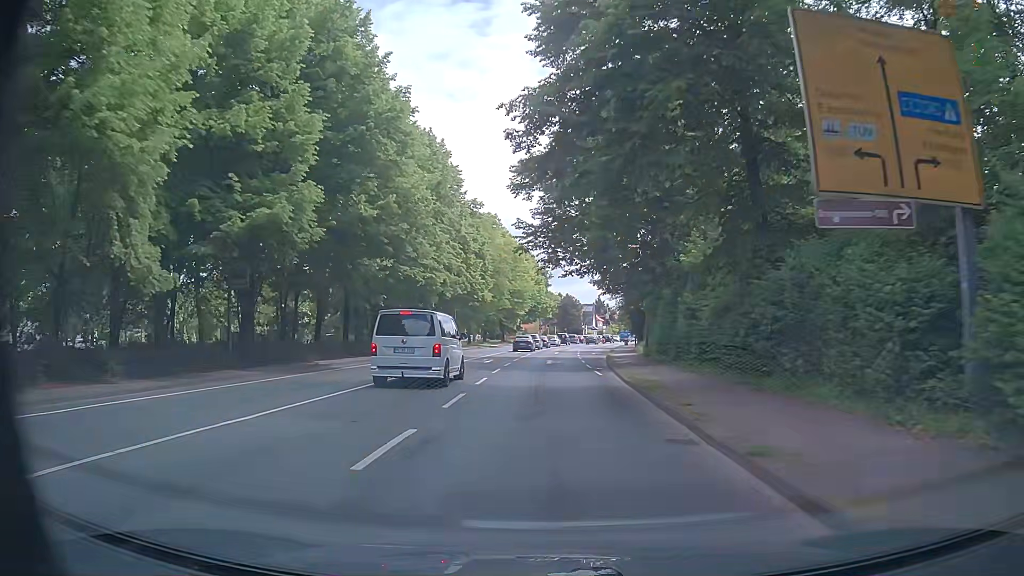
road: primary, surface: asphalt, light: Day
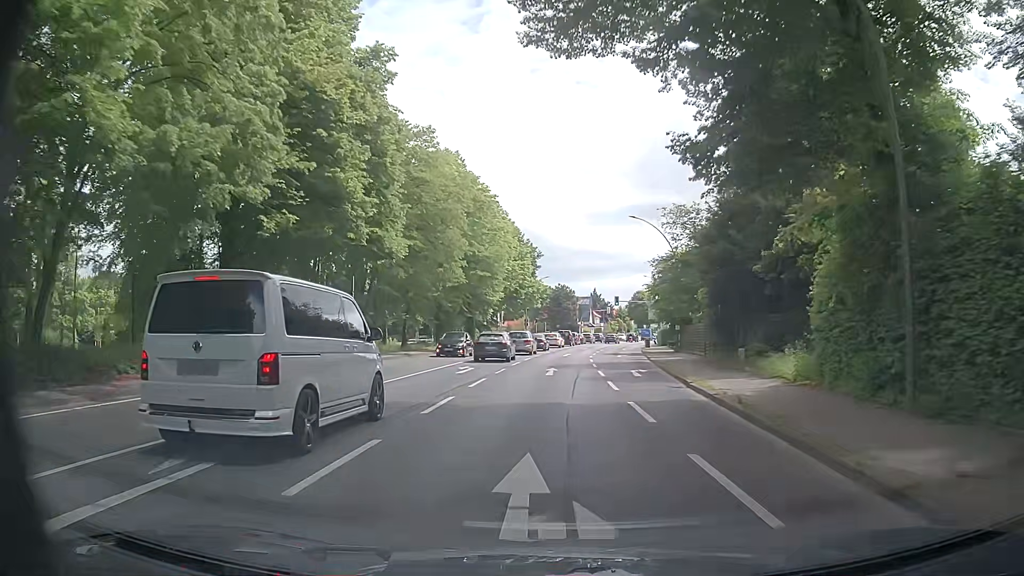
(+0.4, +31.3) m; +1°
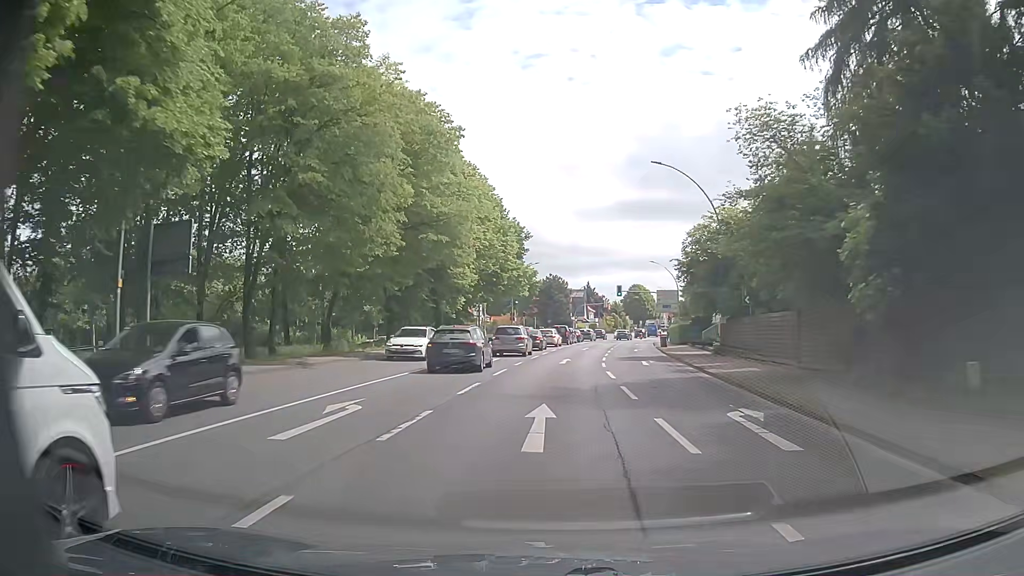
(0.0, +15.1) m; +1°
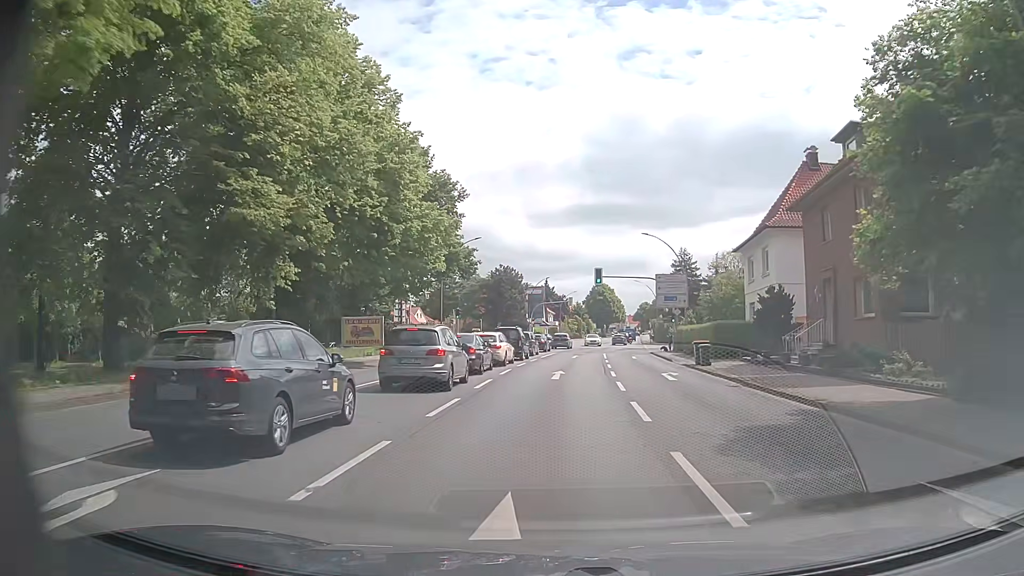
(+0.8, +26.7) m; +3°
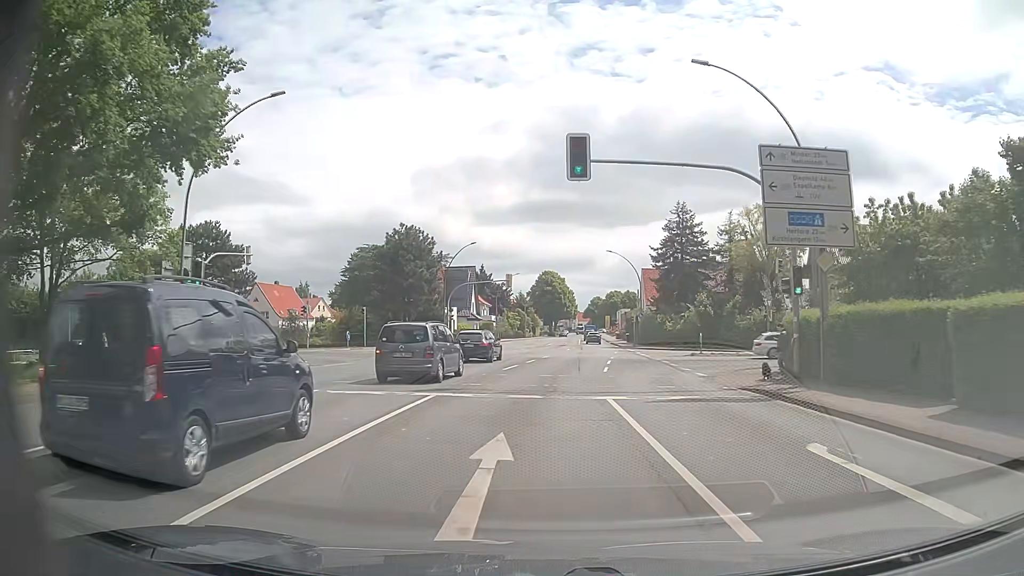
(+1.6, +37.1) m; +5°
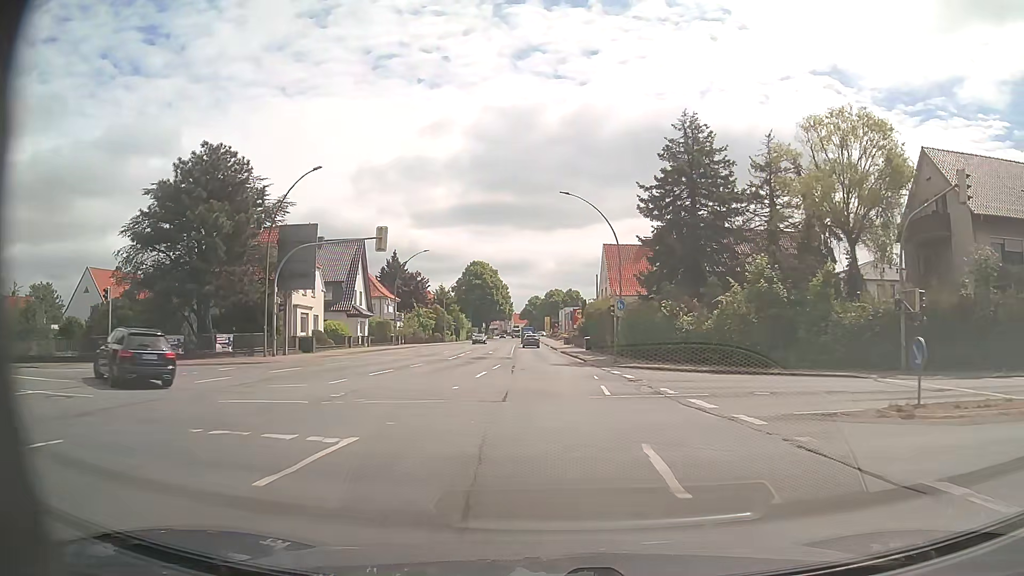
(+1.7, +30.7) m; +6°
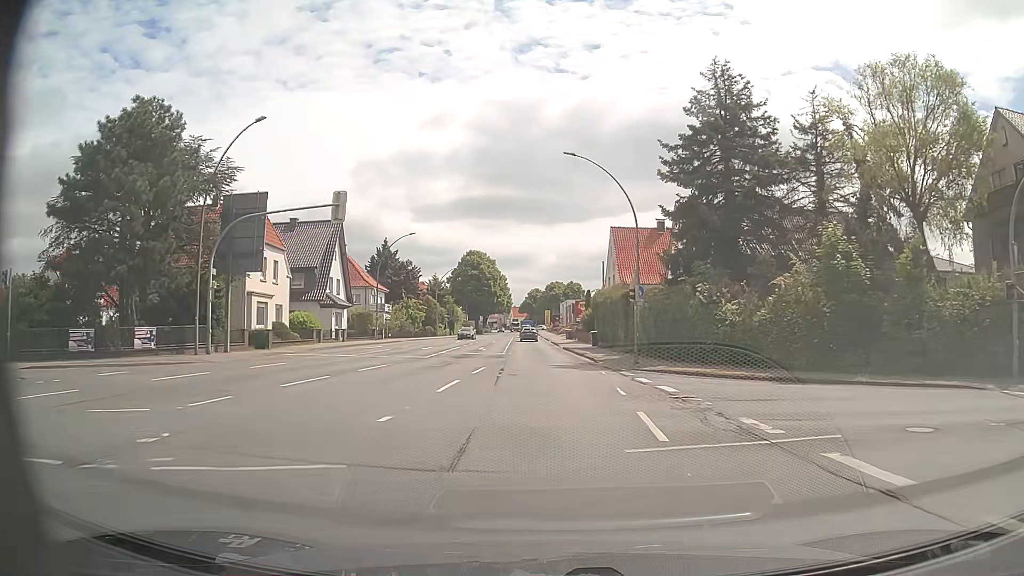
(0.0, +7.7) m; 0°
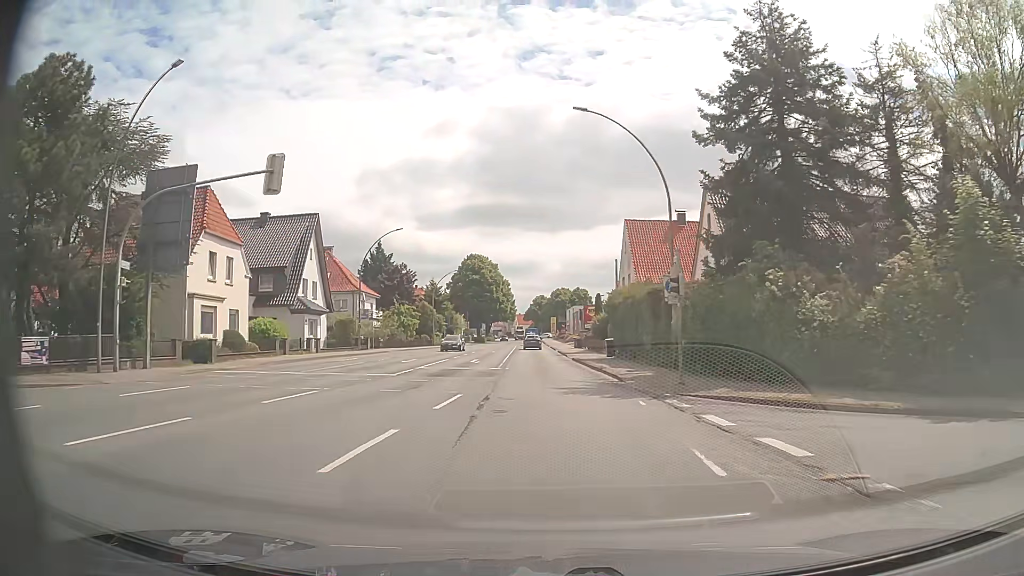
(0.0, +7.7) m; 0°
(0, +10) (0, +20) (0, +30) (-1, +40) (-1, +50) (-2, +60) (-2, +70) (-2, +80) (-3, +90) (-3, +100) m
